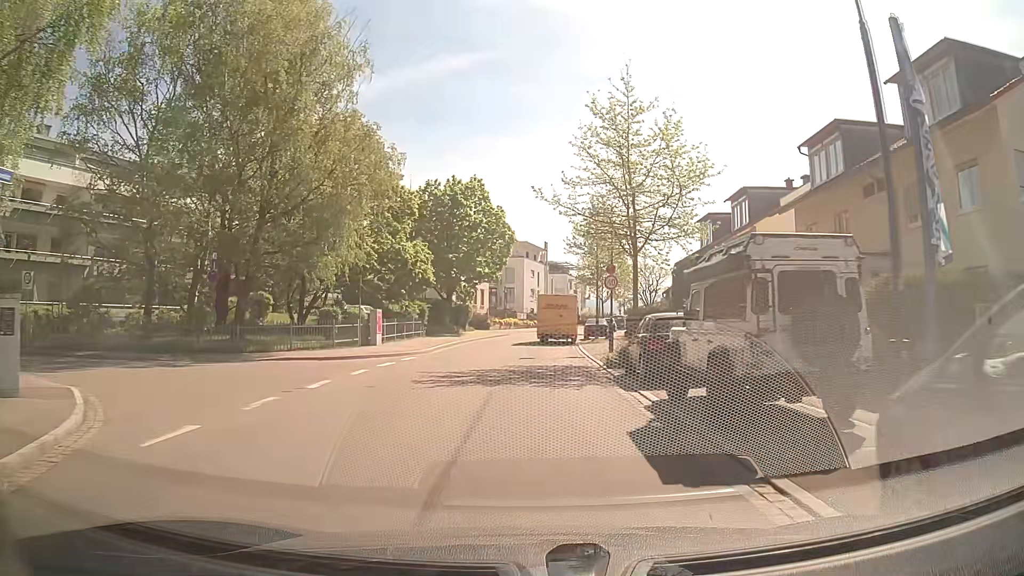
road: secondary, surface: asphalt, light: Day
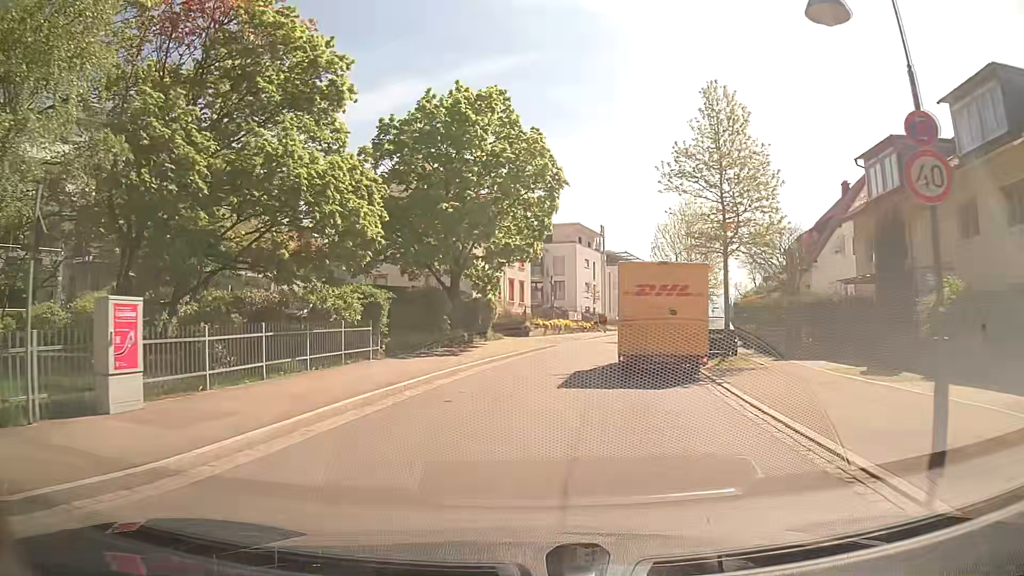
(-0.3, +20.5) m; -4°
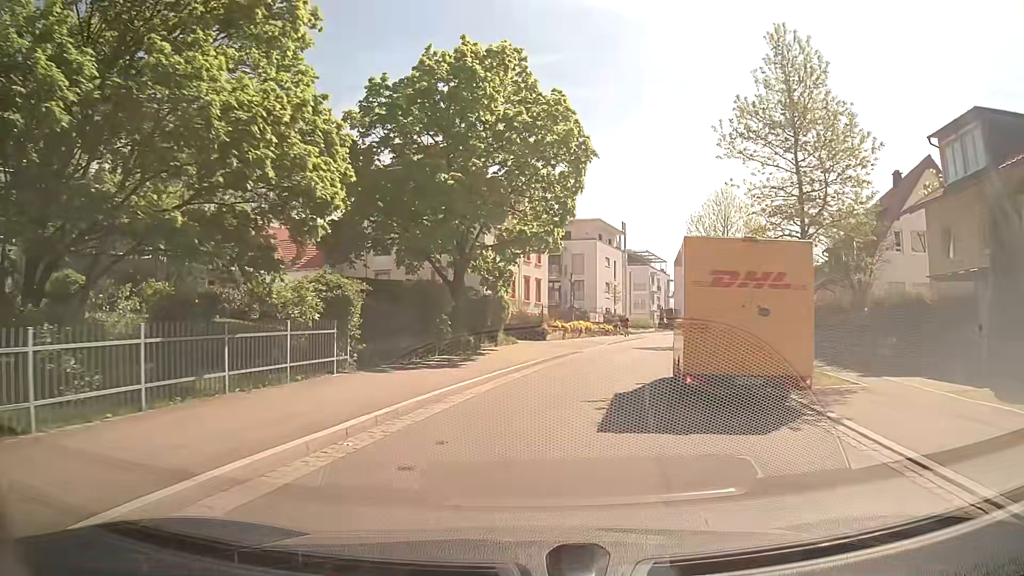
(-0.1, +5.1) m; -1°
(0, +10) (+1, +20) (+4, +30) (+7, +39) (+10, +49) (+13, +58) (+16, +68) (+19, +77) (+23, +86) (+27, +96) m
